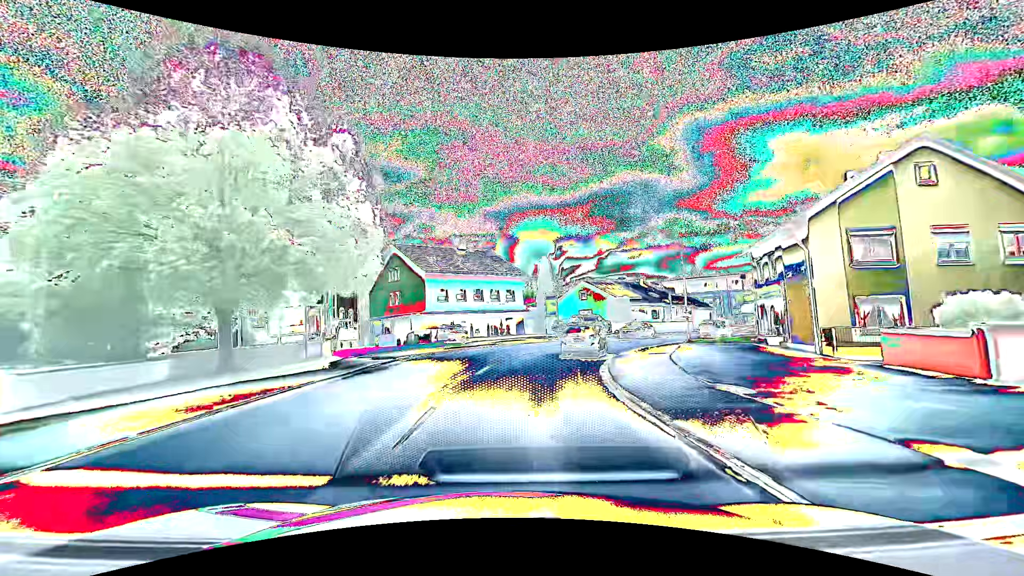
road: primary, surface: asphalt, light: Day
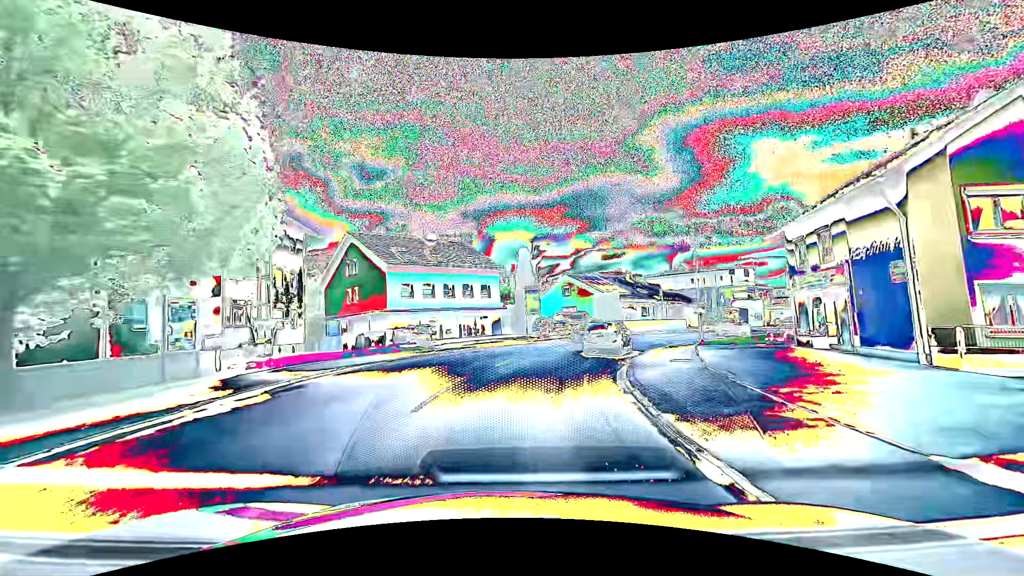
(+0.1, +6.6) m; +3°
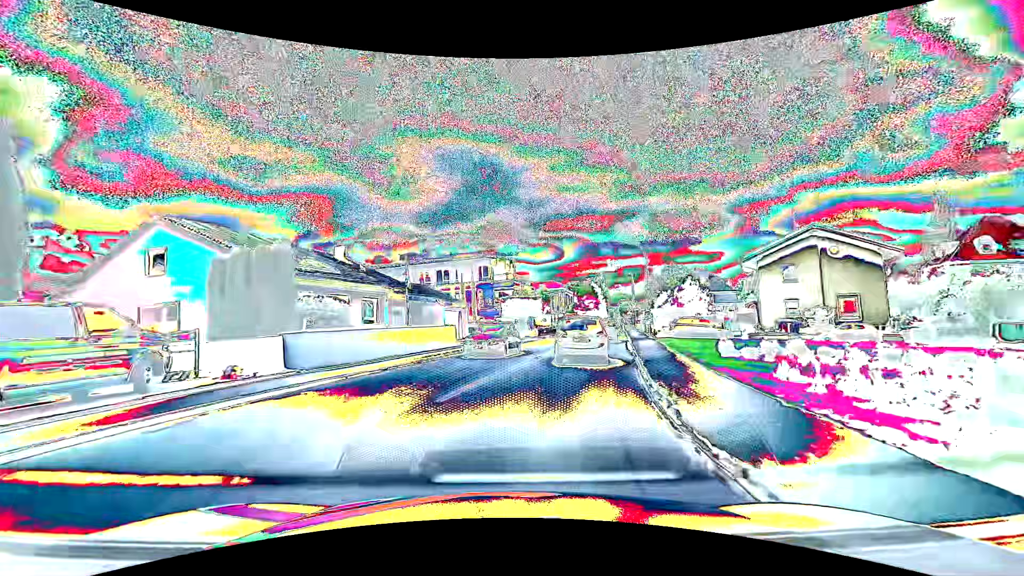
(+7.5, +32.2) m; +30°
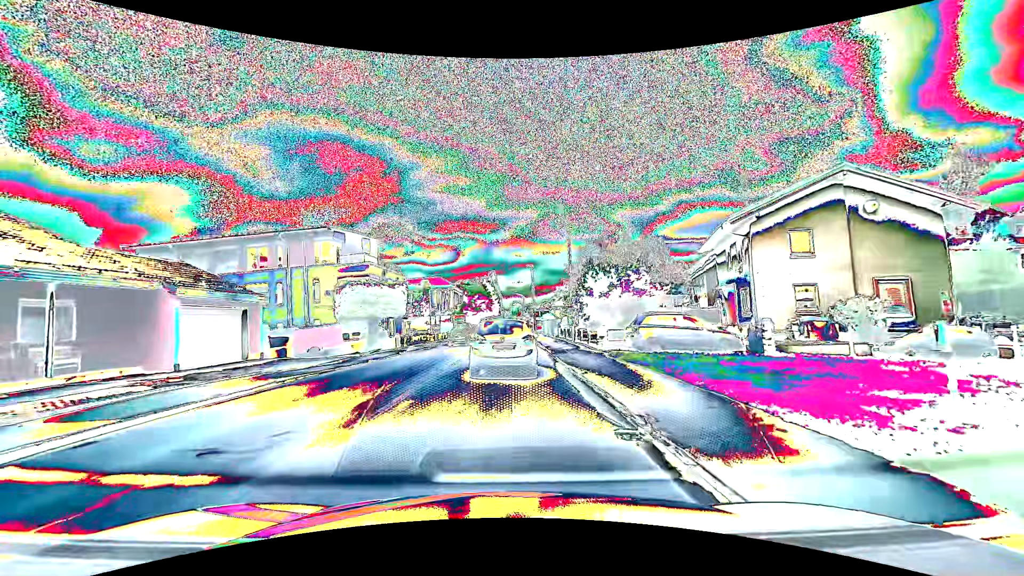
(+2.7, +18.4) m; +13°
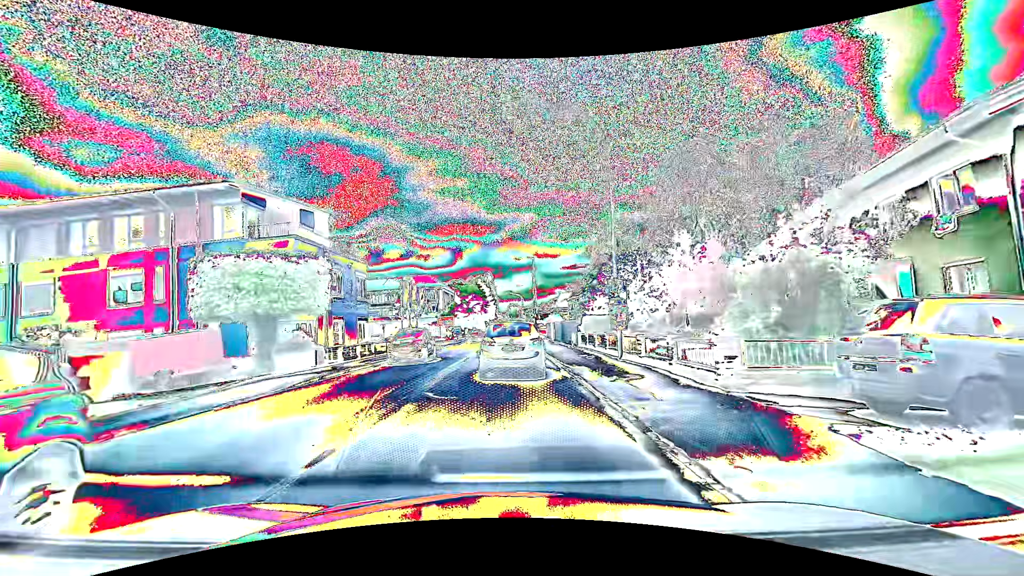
(+0.1, +13.4) m; 0°
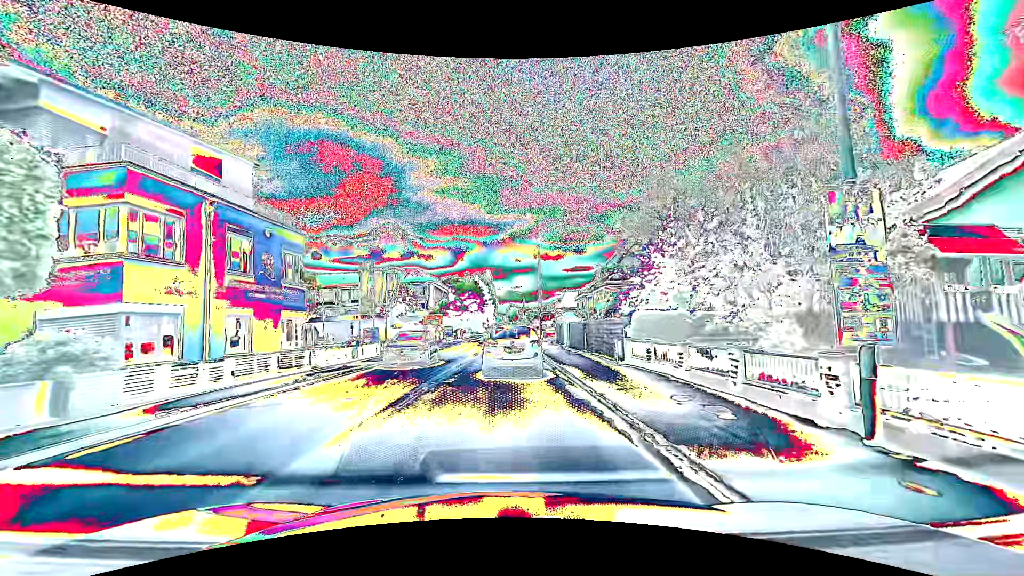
(0.0, +11.9) m; 0°
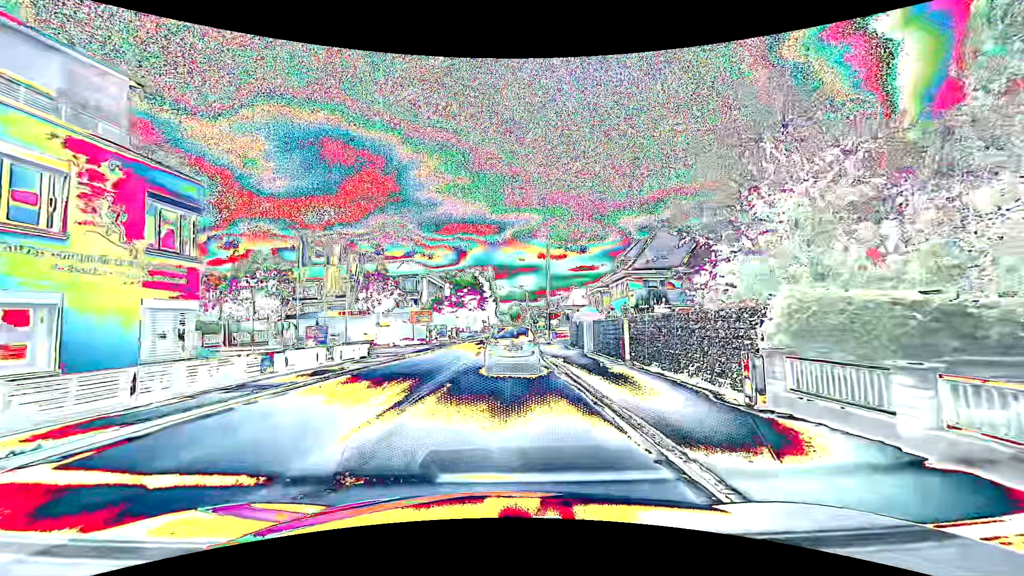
(+0.1, +9.3) m; 0°
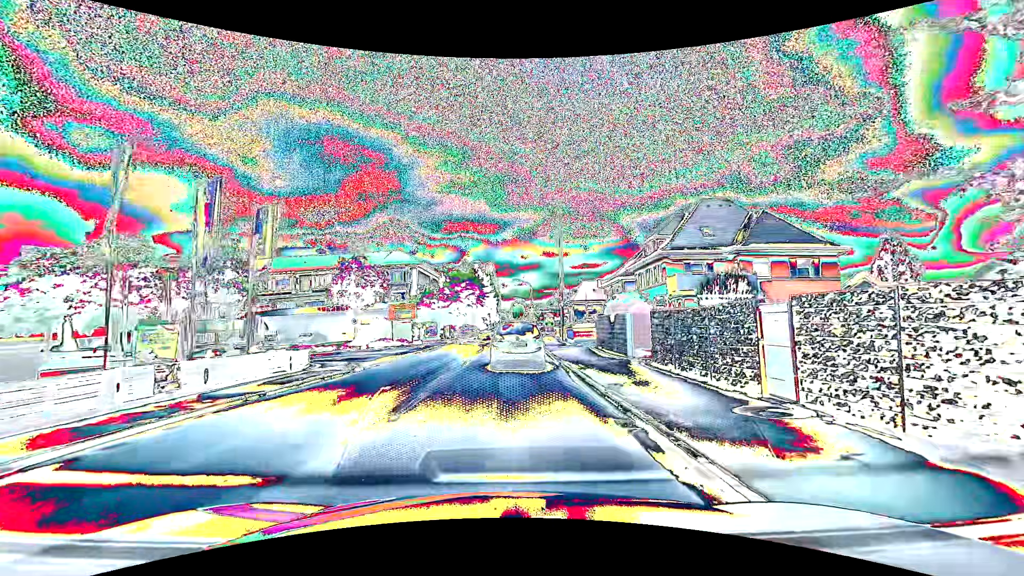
(0.0, +10.3) m; 0°
(0, +10) (0, +20) (0, +30) (0, +40) (0, +50) (+1, +60) (+1, +70) (+1, +80) (+1, +90) (+1, +100) m
